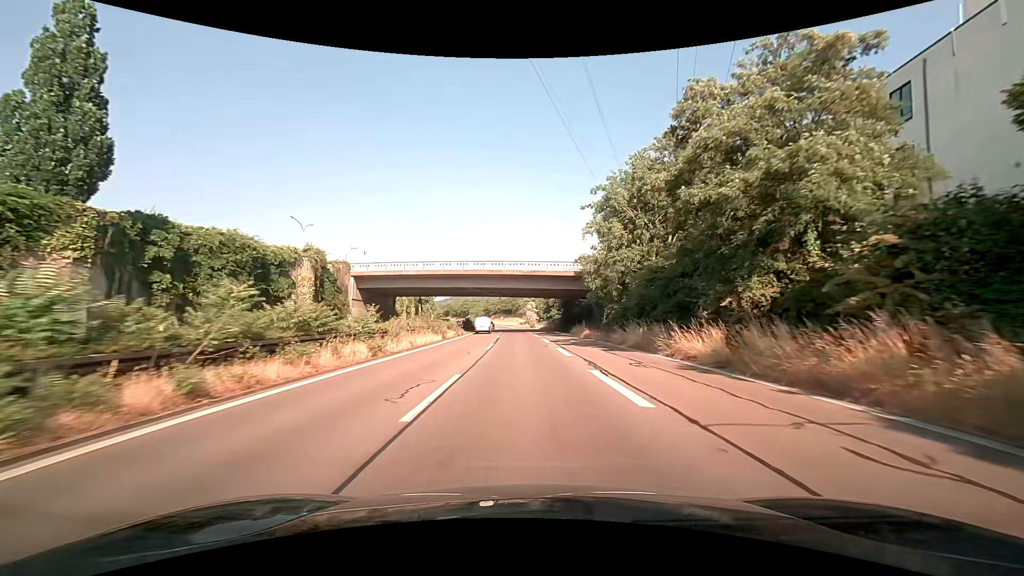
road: trunk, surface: asphalt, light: Day
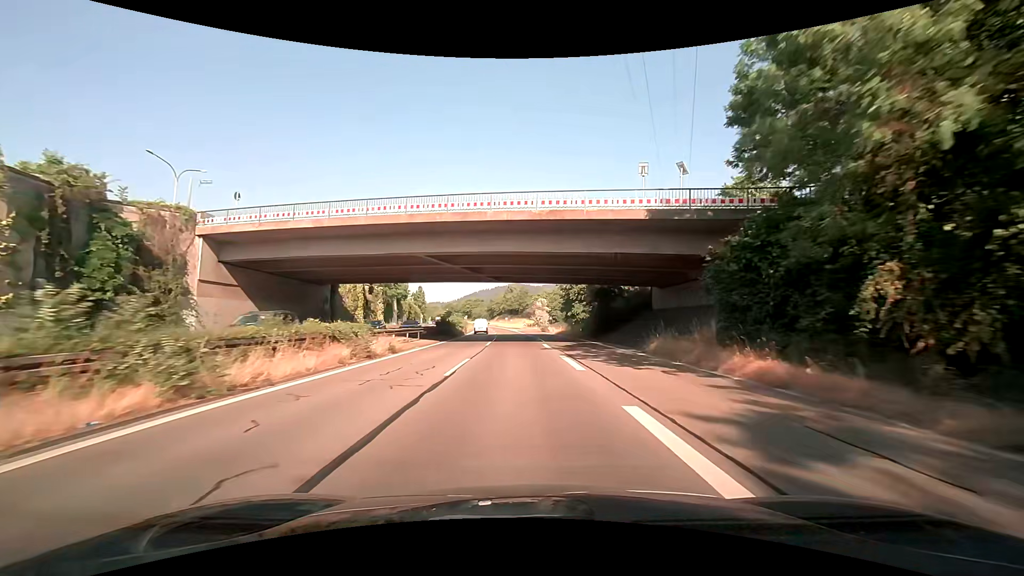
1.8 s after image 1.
(-0.1, +30.2) m; -1°
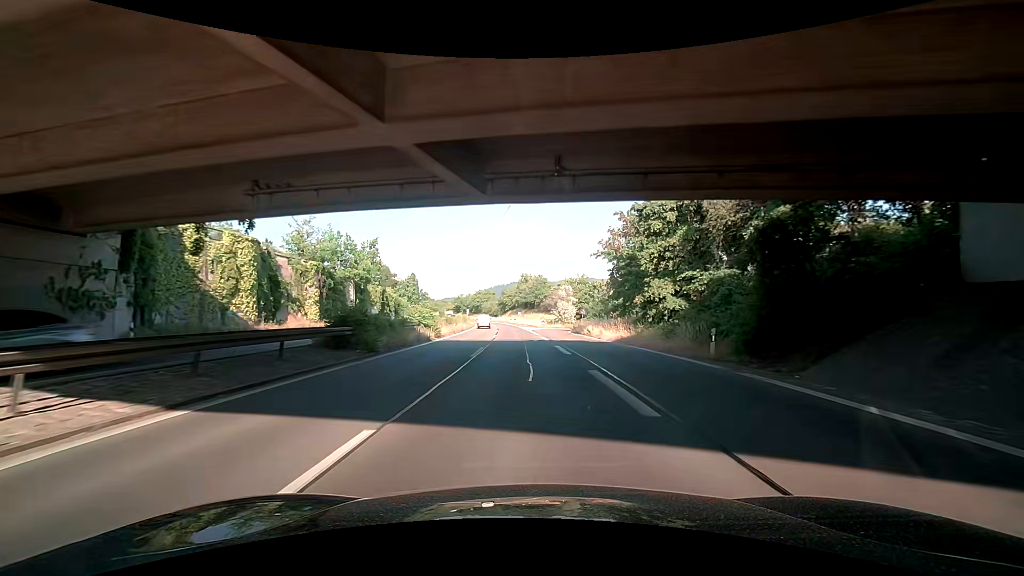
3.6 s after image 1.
(-0.4, +30.9) m; -2°
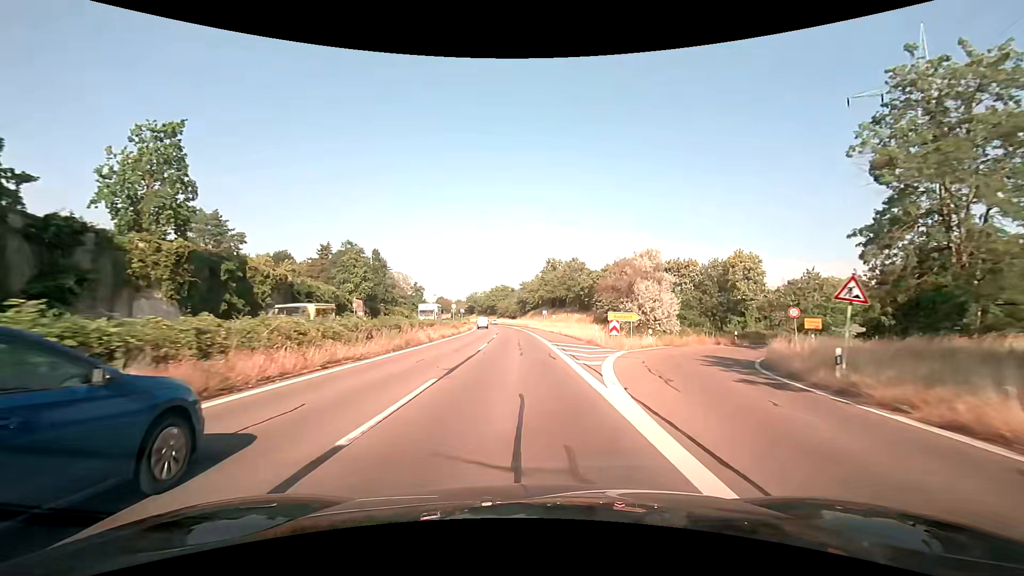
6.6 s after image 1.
(-1.1, +48.2) m; -2°
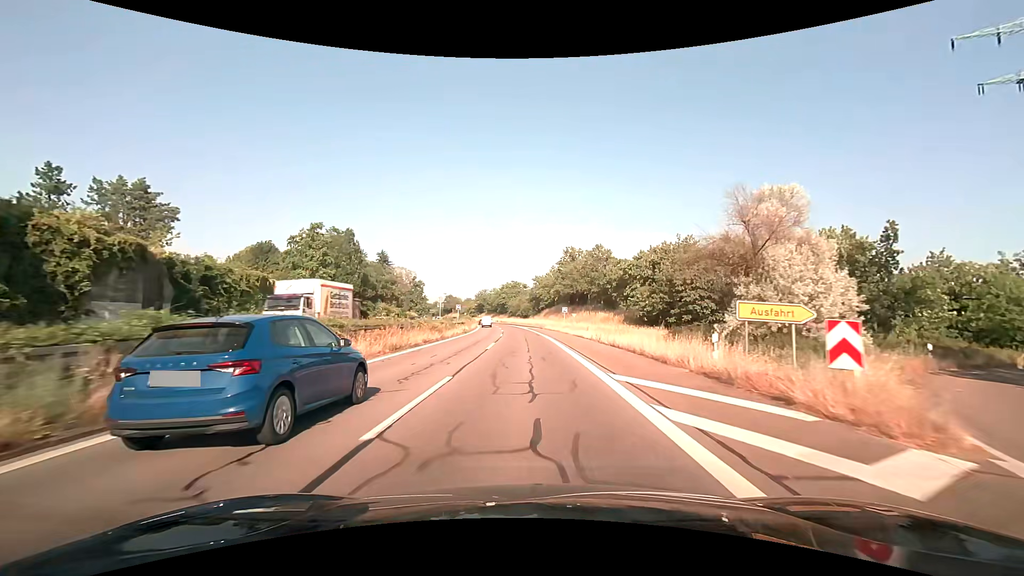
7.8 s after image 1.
(-0.2, +17.9) m; -1°
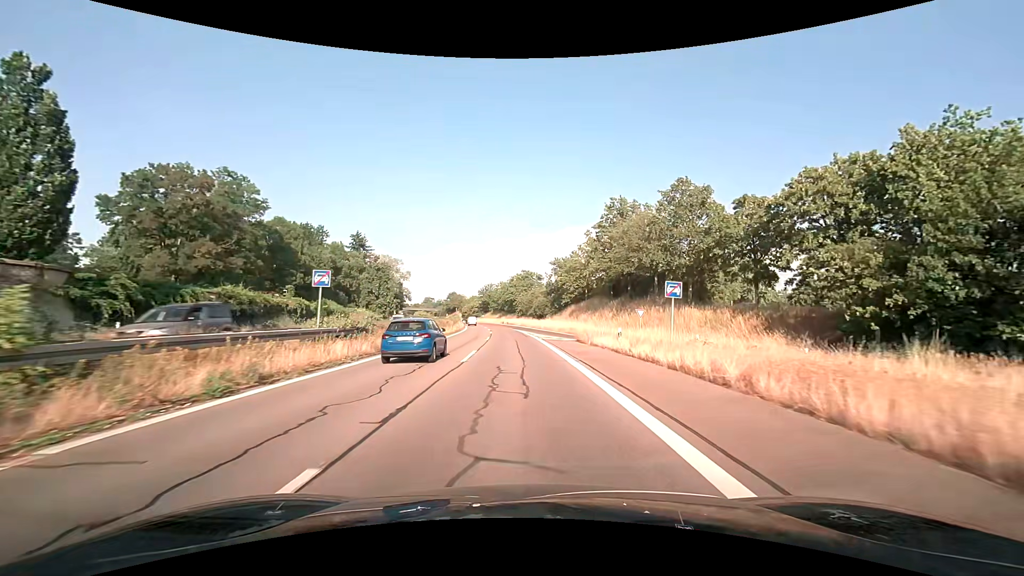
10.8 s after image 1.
(-0.5, +43.2) m; -2°
(0, +10) (0, +20) (-1, +30) (-1, +40) (-1, +50) (-2, +60) (-3, +70) (-4, +80) (-5, +90) (-6, +100) m
